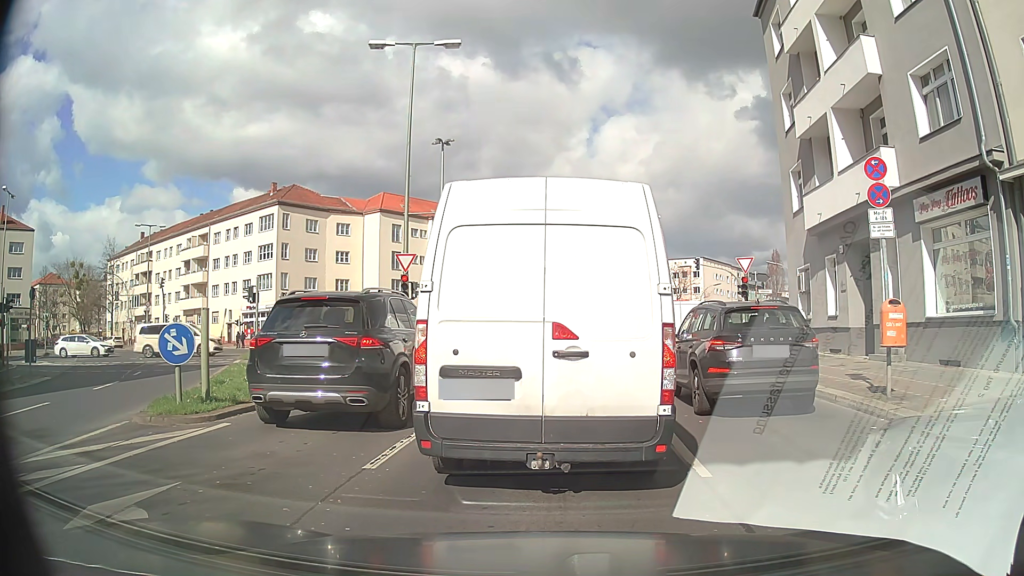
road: secondary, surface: asphalt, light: Day
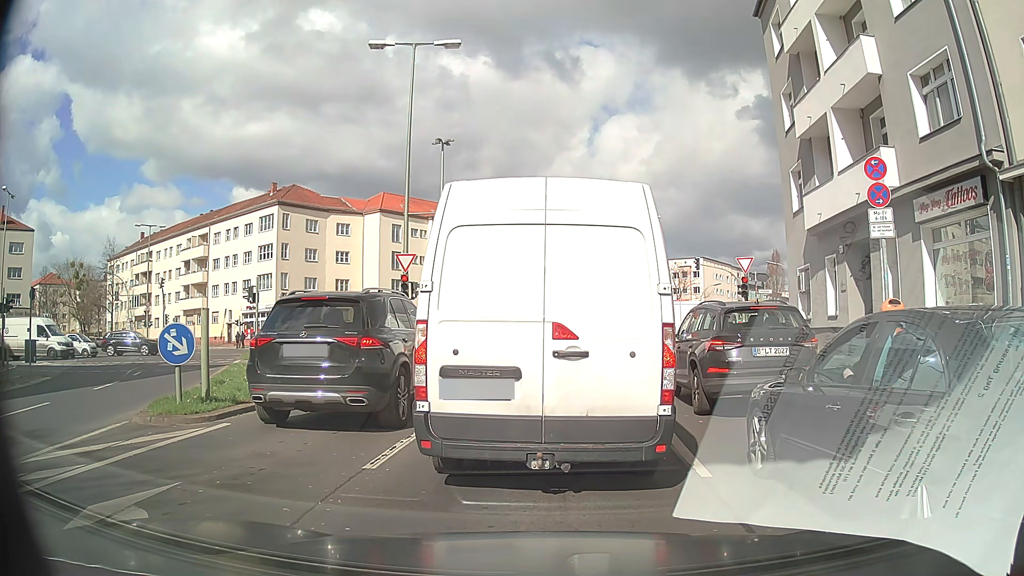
(0.0, 0.0) m; 0°
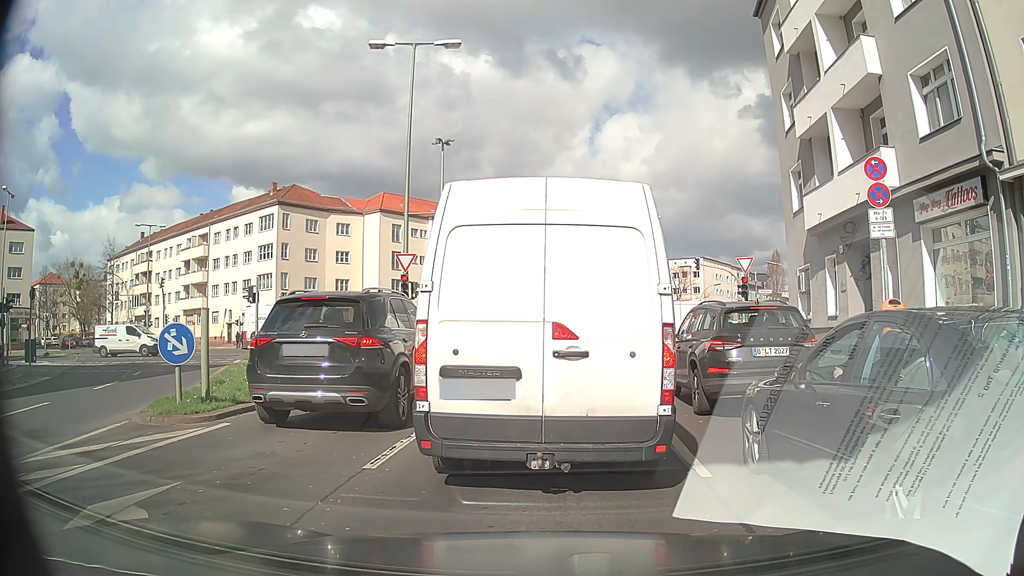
(0.0, 0.0) m; 0°
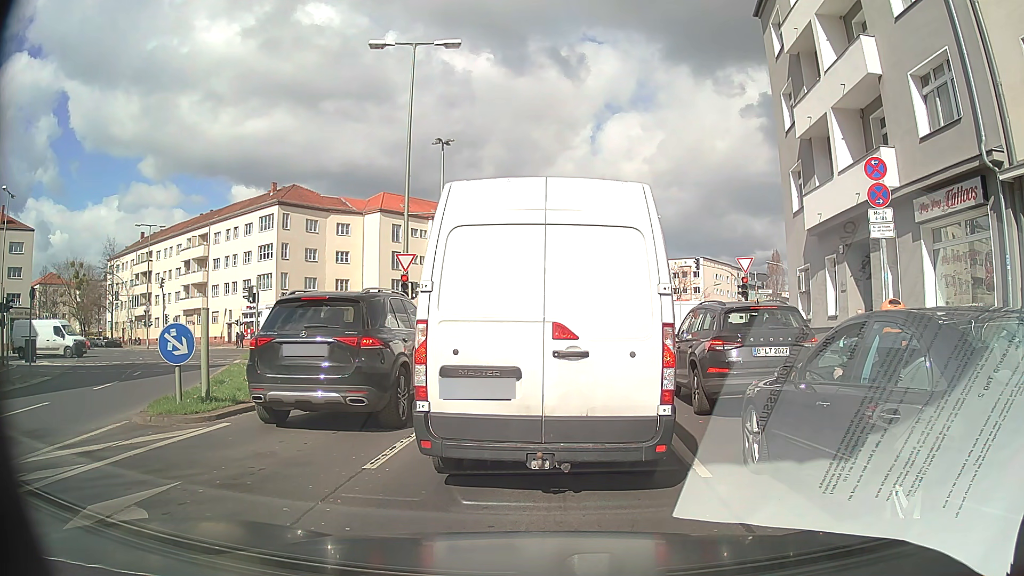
(0.0, 0.0) m; 0°
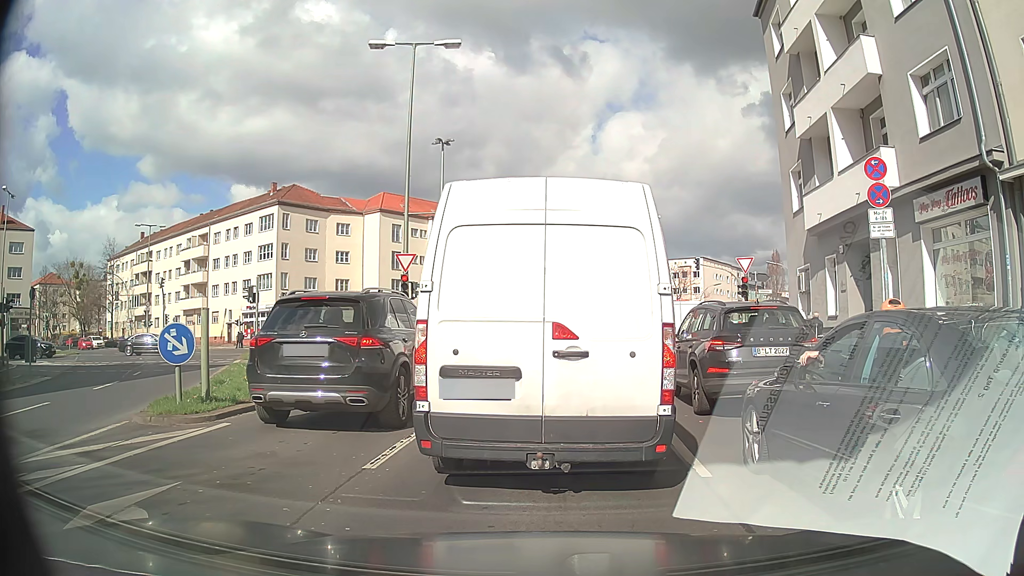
(0.0, 0.0) m; 0°
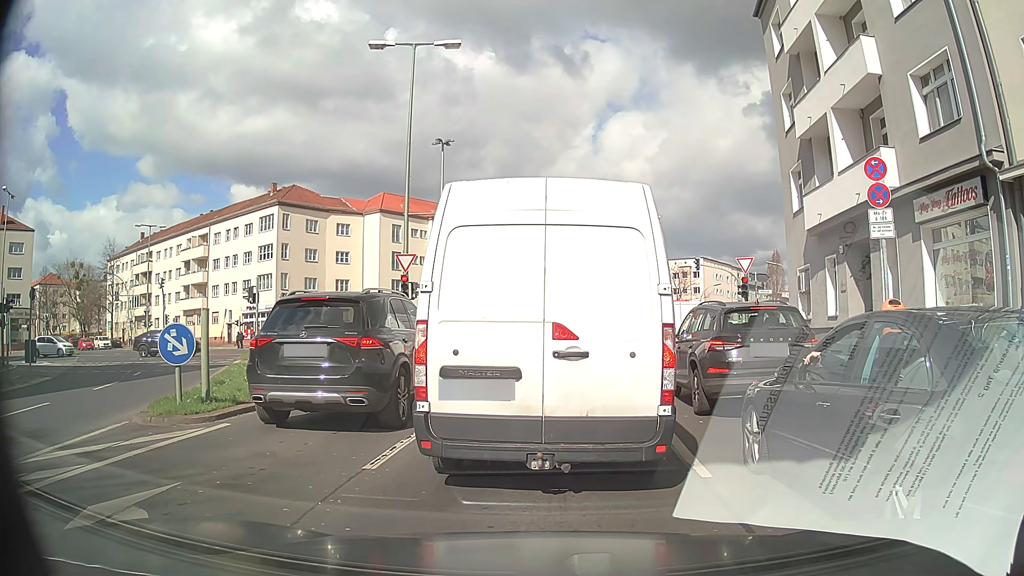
(0.0, 0.0) m; 0°
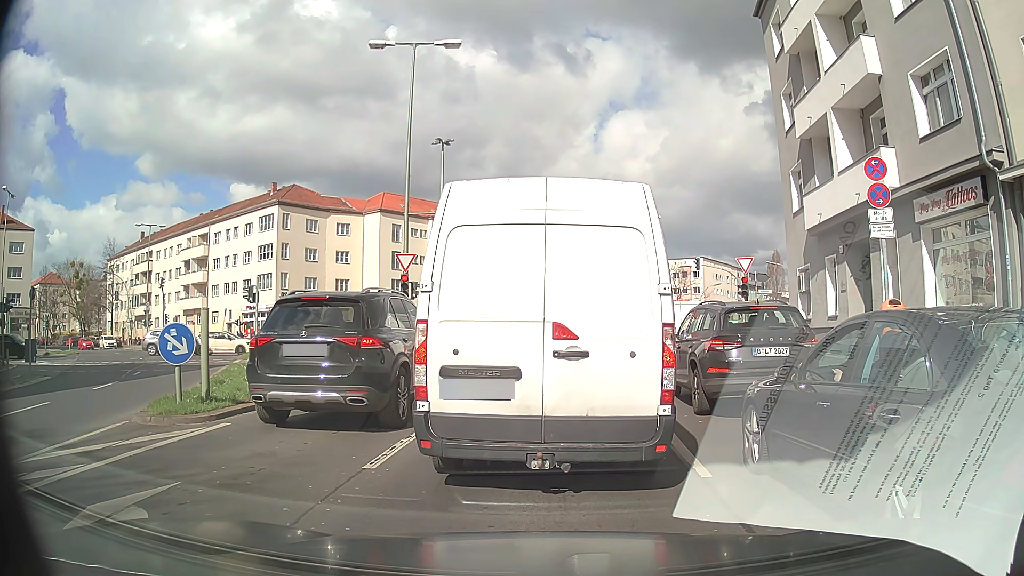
(0.0, 0.0) m; 0°
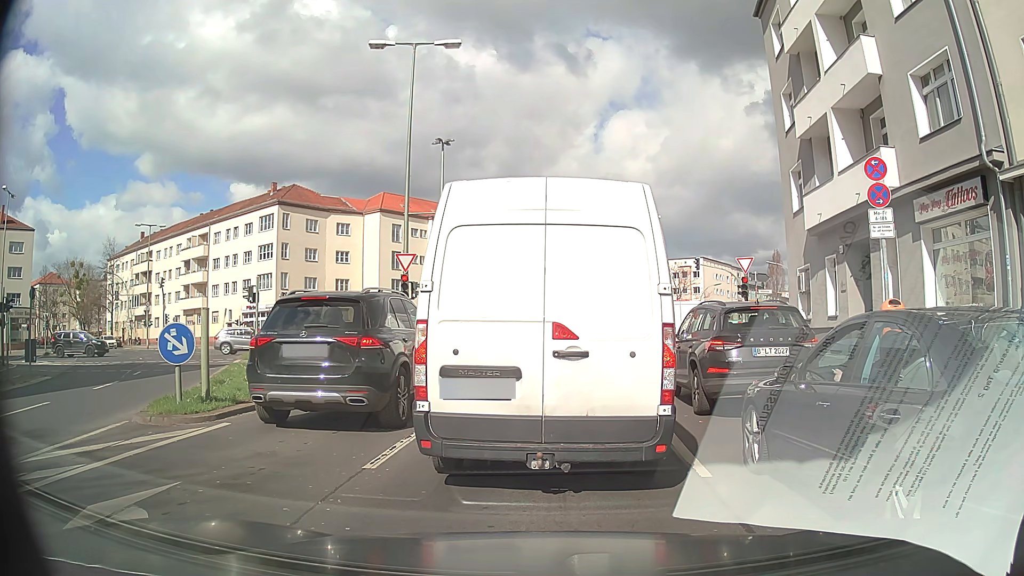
(0.0, 0.0) m; 0°
(0, +10) (+1, +20) (+2, +30) (+4, +40) (+6, +49) (+10, +59) (+15, +67) (+20, +76) (+25, +85) (+30, +93) m
